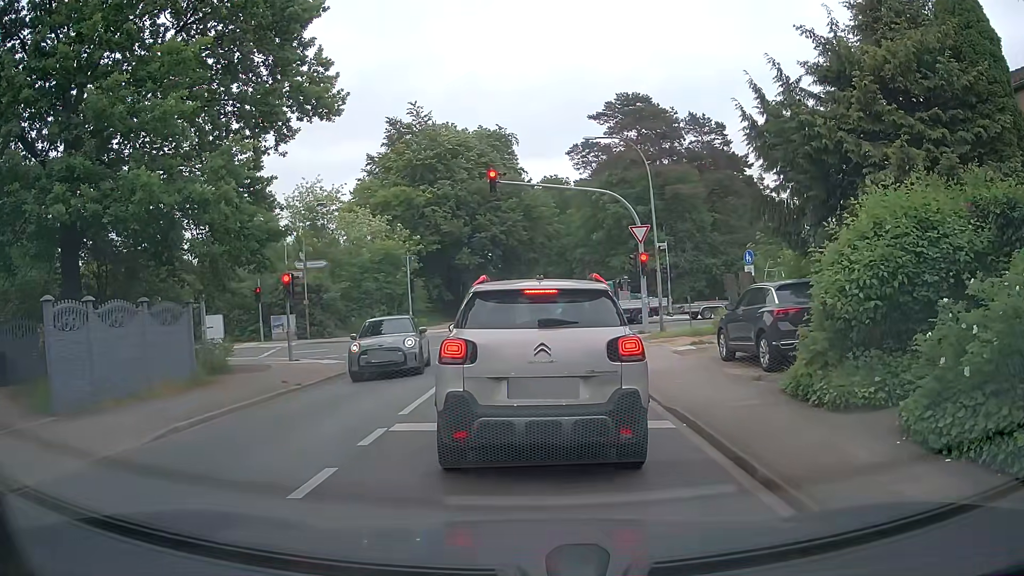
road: unclassified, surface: asphalt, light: Day
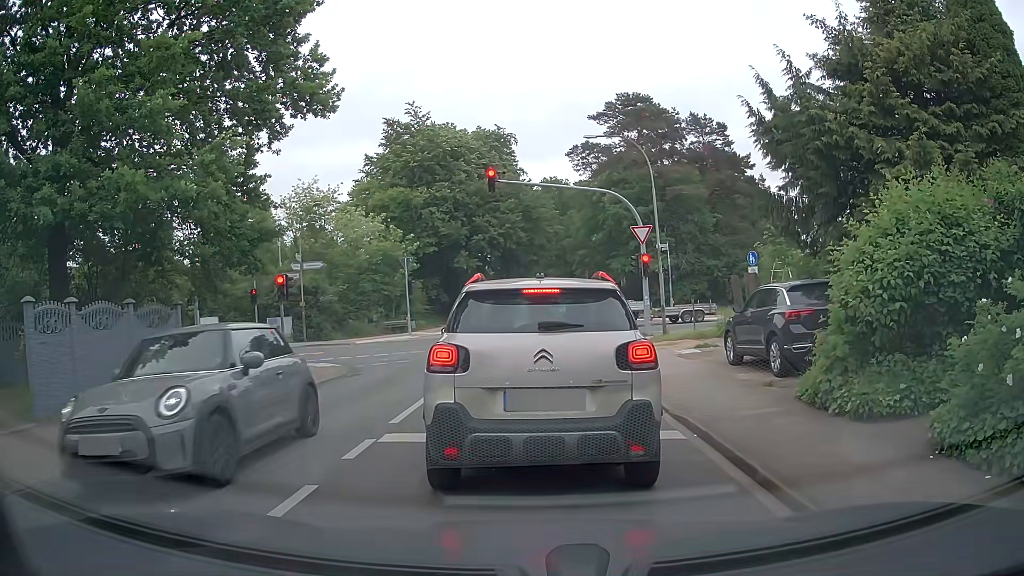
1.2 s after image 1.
(0.0, +0.5) m; 0°
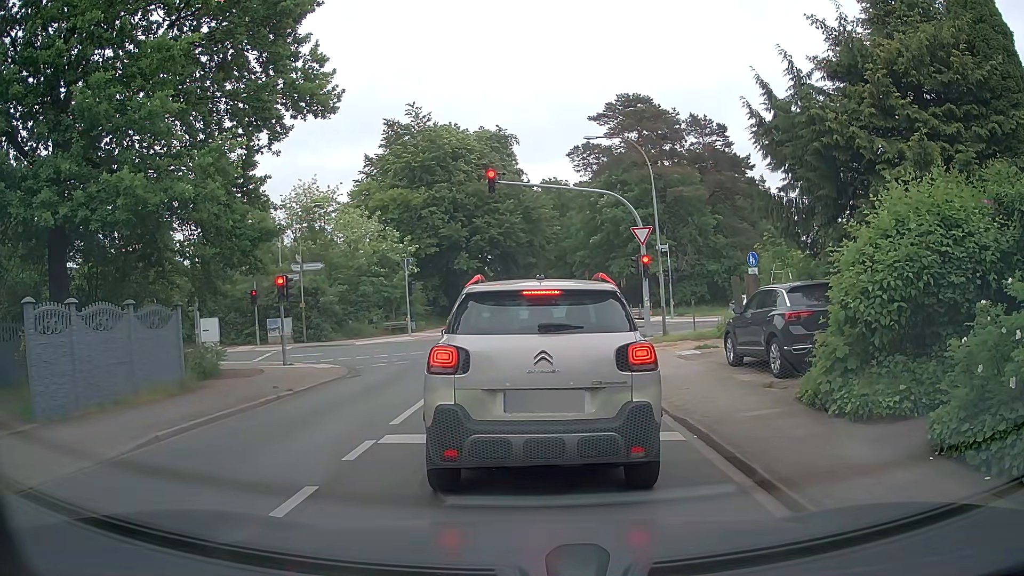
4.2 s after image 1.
(0.0, +0.1) m; 0°
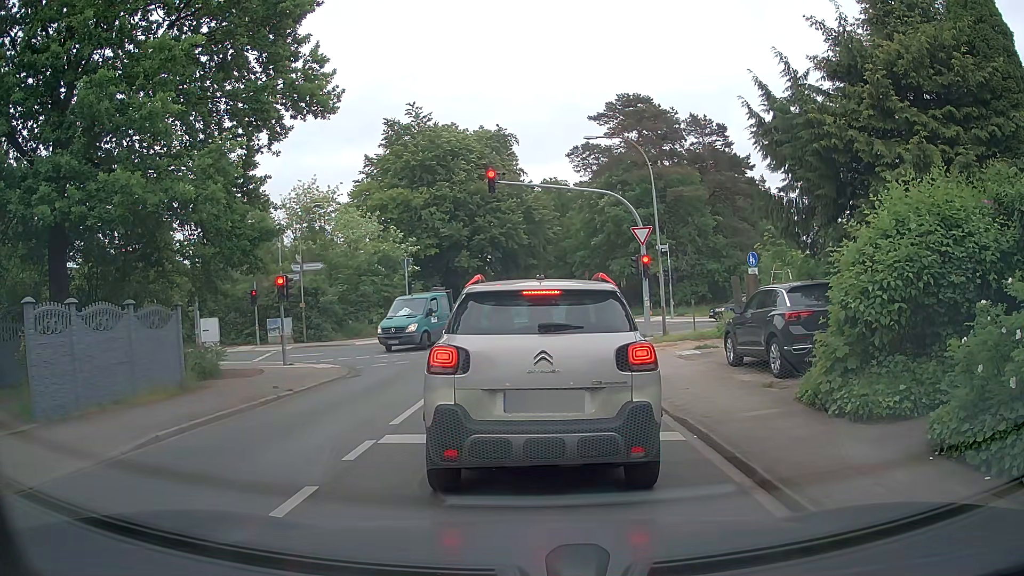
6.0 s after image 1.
(0.0, 0.0) m; 0°
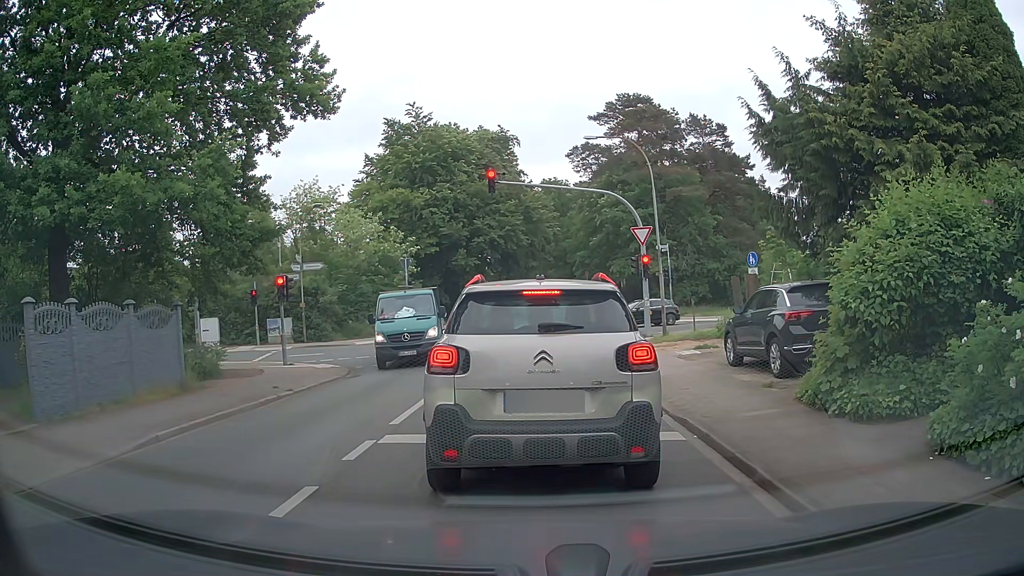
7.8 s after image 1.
(0.0, 0.0) m; 0°
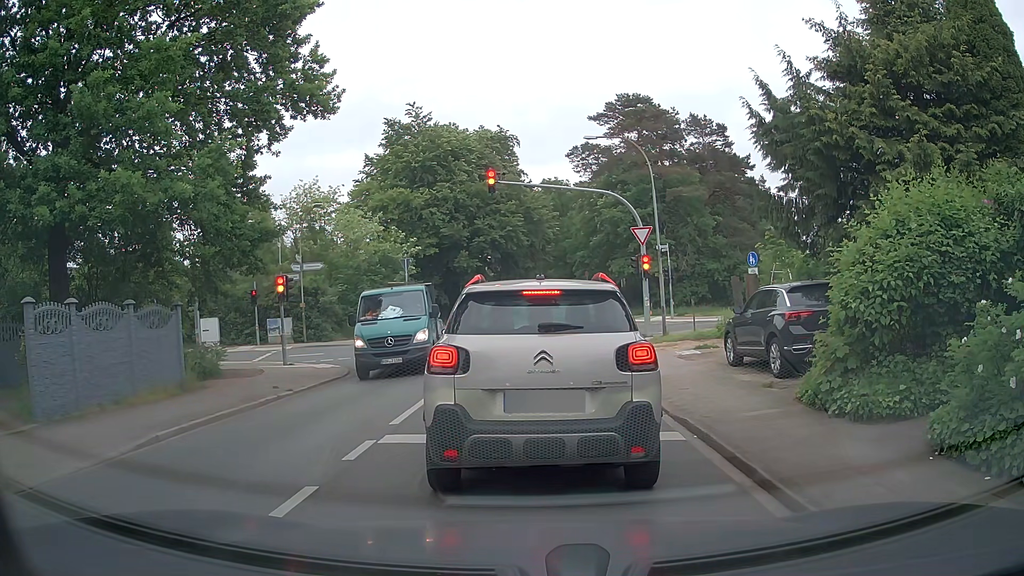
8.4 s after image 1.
(0.0, 0.0) m; 0°
